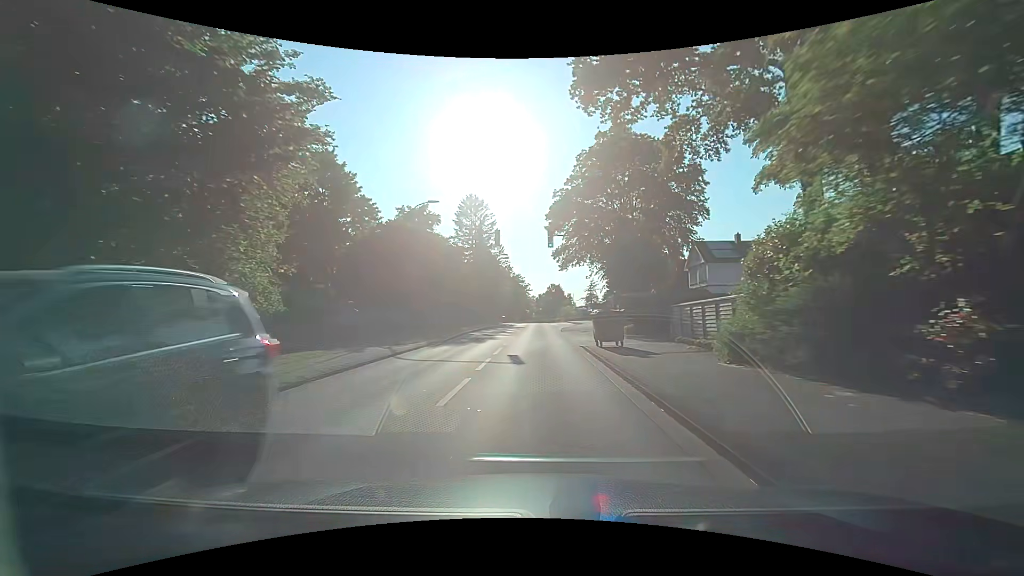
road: secondary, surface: asphalt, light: Day
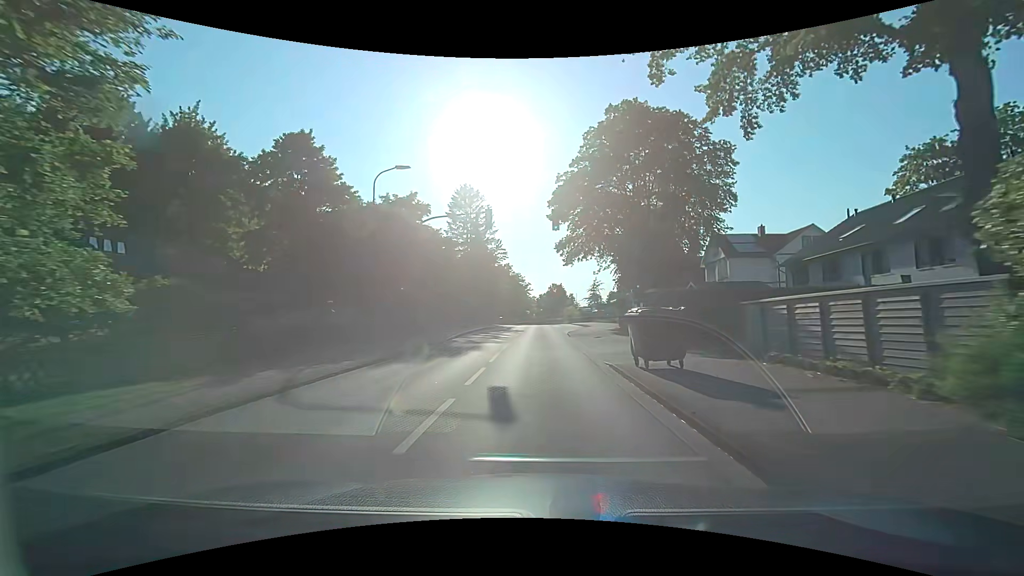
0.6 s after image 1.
(-0.1, +7.0) m; -1°
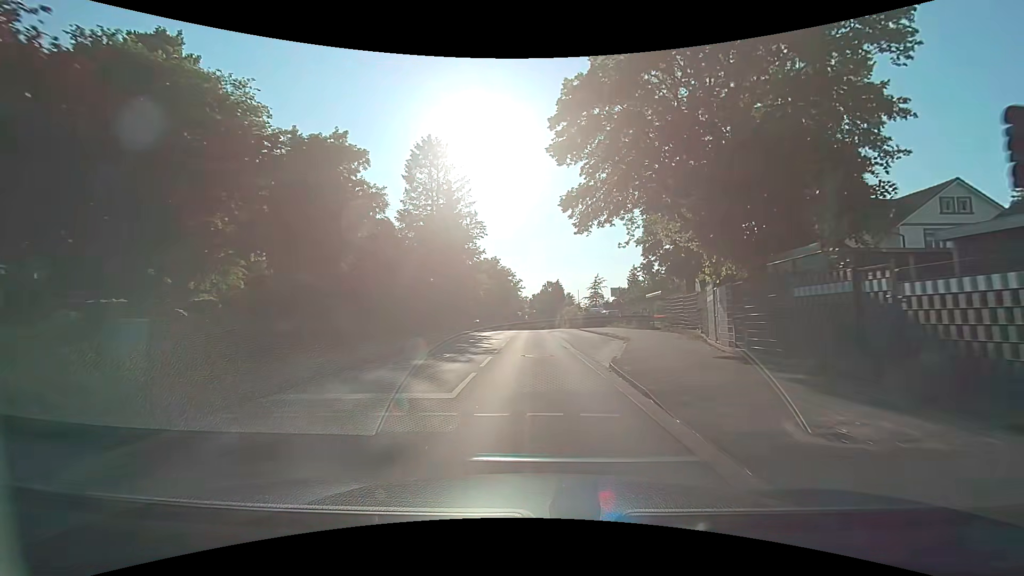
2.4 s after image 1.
(+0.3, +20.9) m; +1°
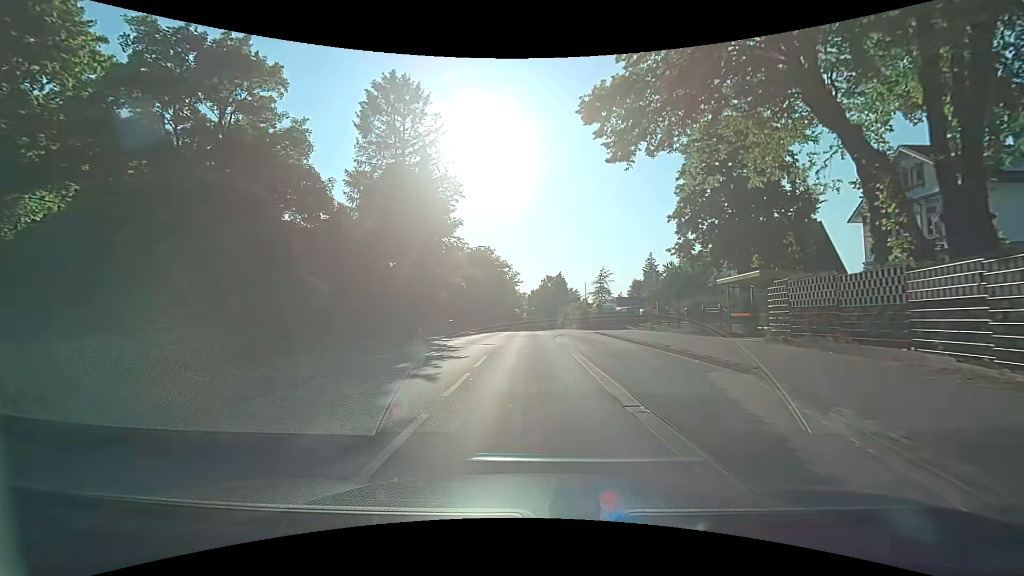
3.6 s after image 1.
(0.0, +13.9) m; 0°
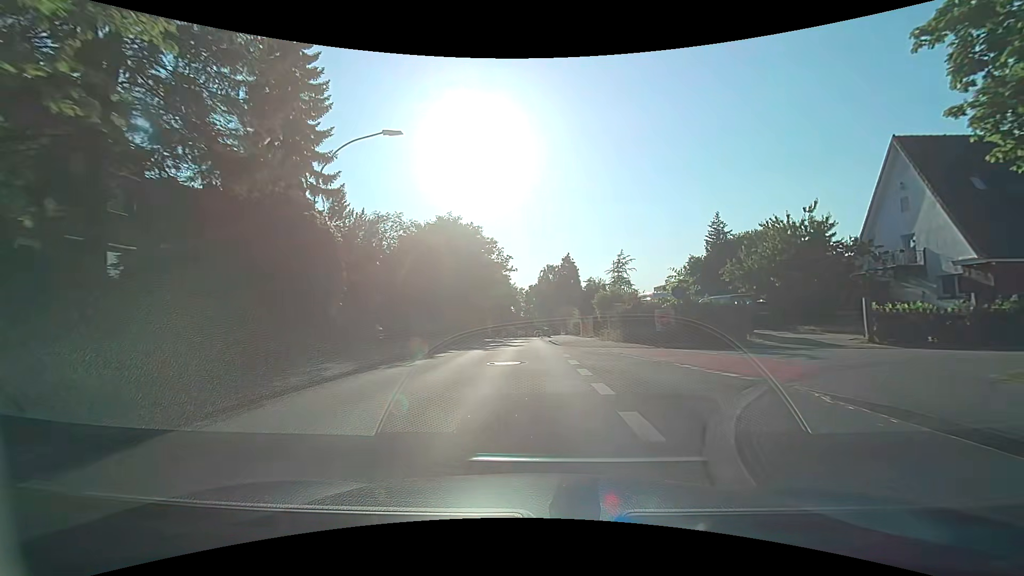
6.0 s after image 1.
(0.0, +28.1) m; 0°
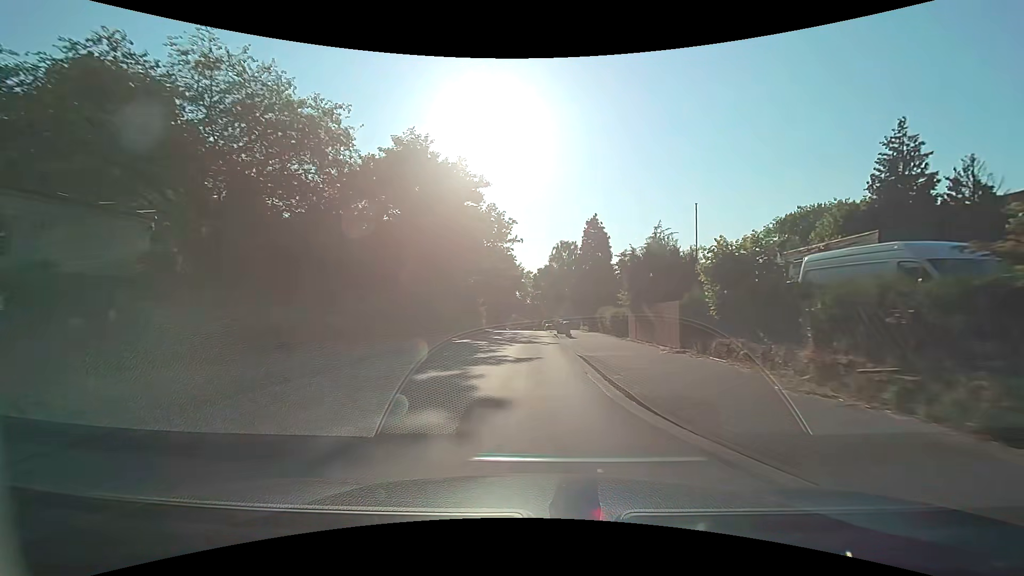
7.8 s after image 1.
(-0.2, +21.3) m; -1°
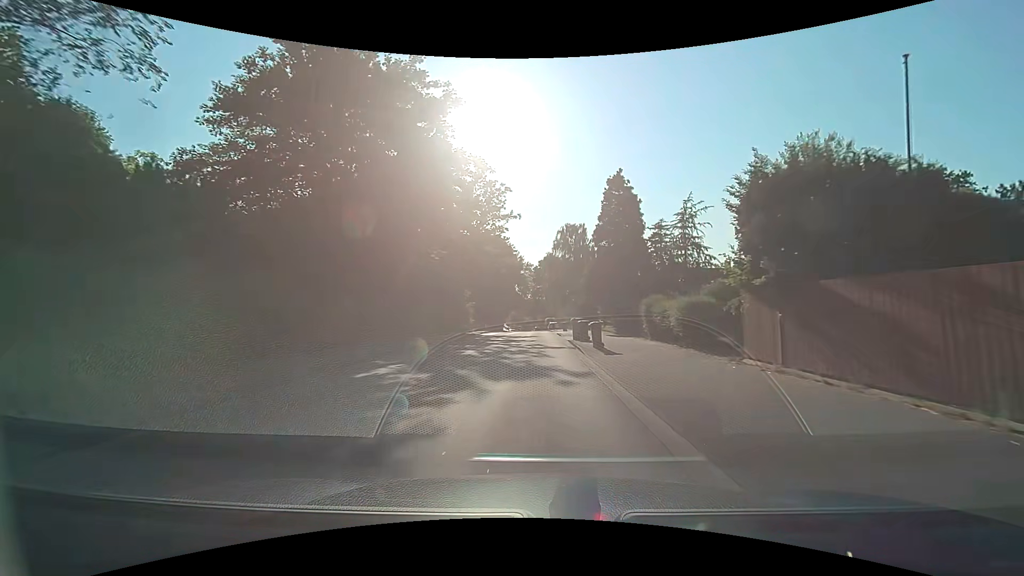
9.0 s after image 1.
(-0.1, +14.3) m; 0°
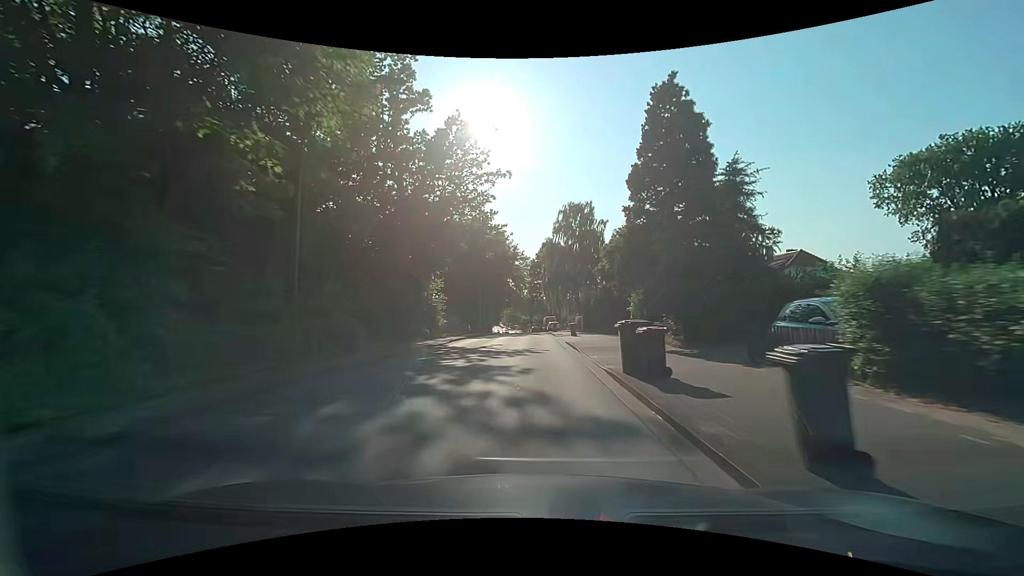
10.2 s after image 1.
(+0.1, +14.5) m; 0°
(0, +10) (0, +20) (0, +30) (0, +40) (0, +50) (0, +60) (+1, +70) (0, +80) (0, +90) (-1, +100) m
